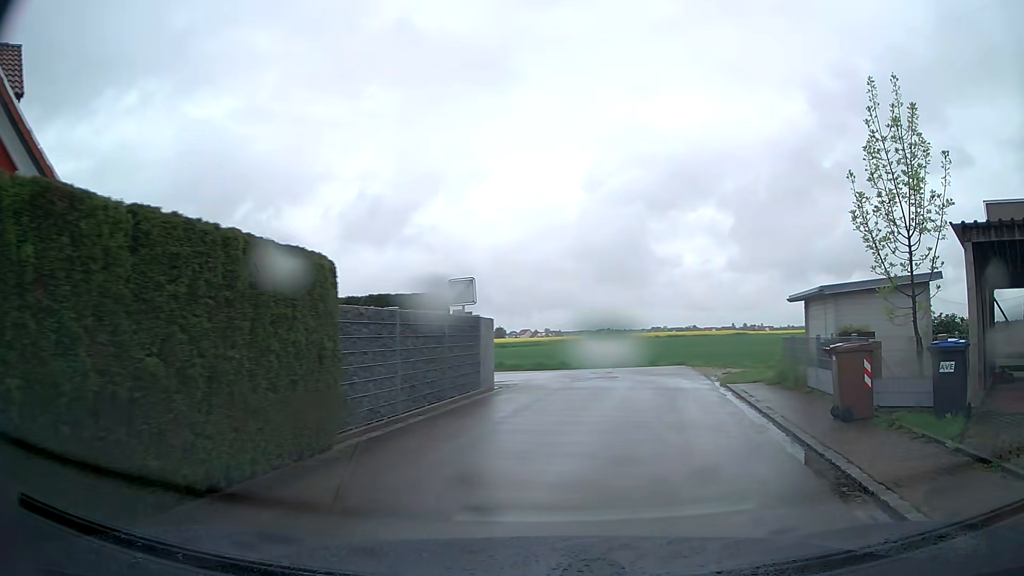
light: Day
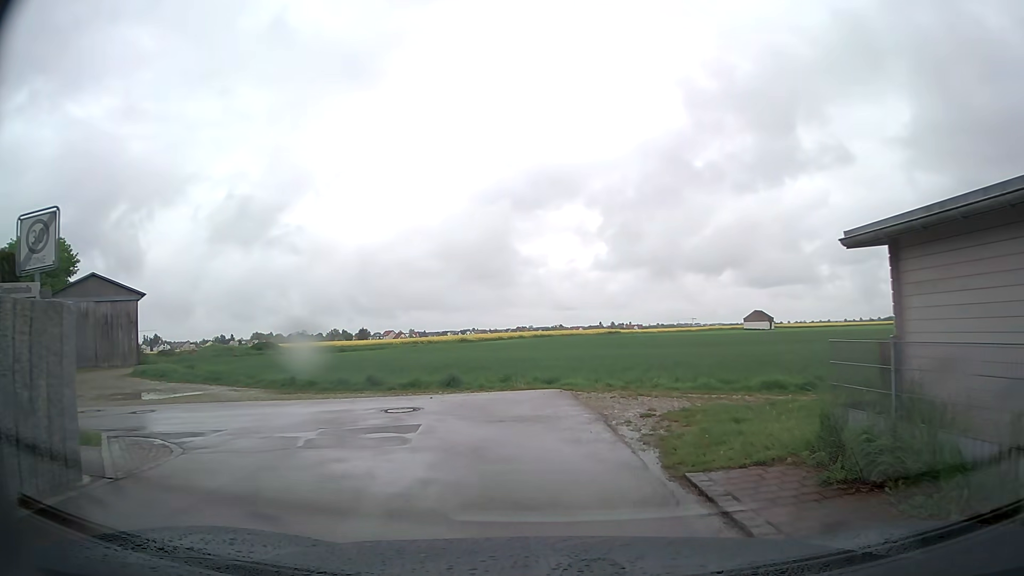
(+1.5, +11.0) m; +10°
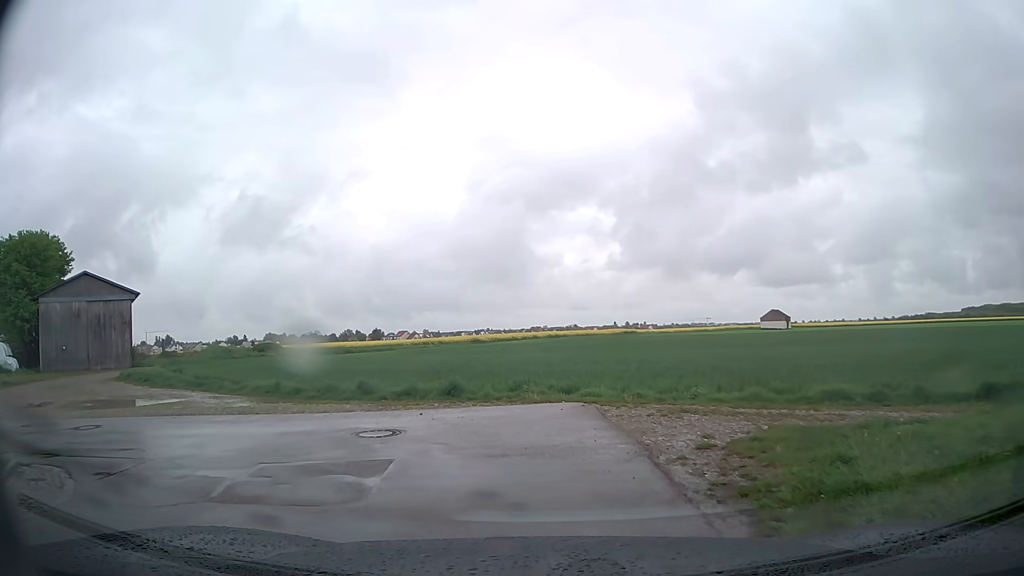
(0.0, +2.8) m; -1°
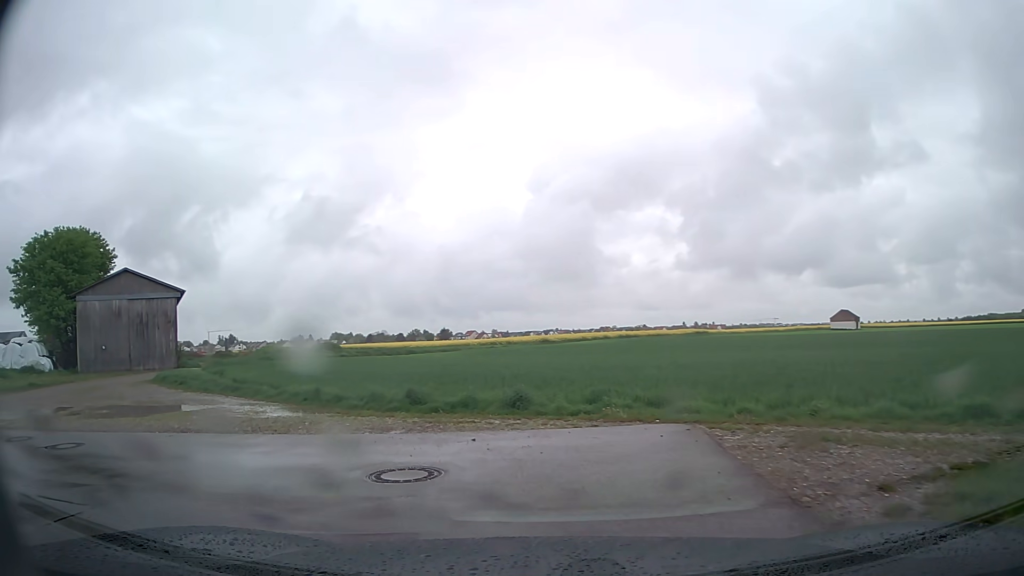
(-0.1, +2.8) m; -7°
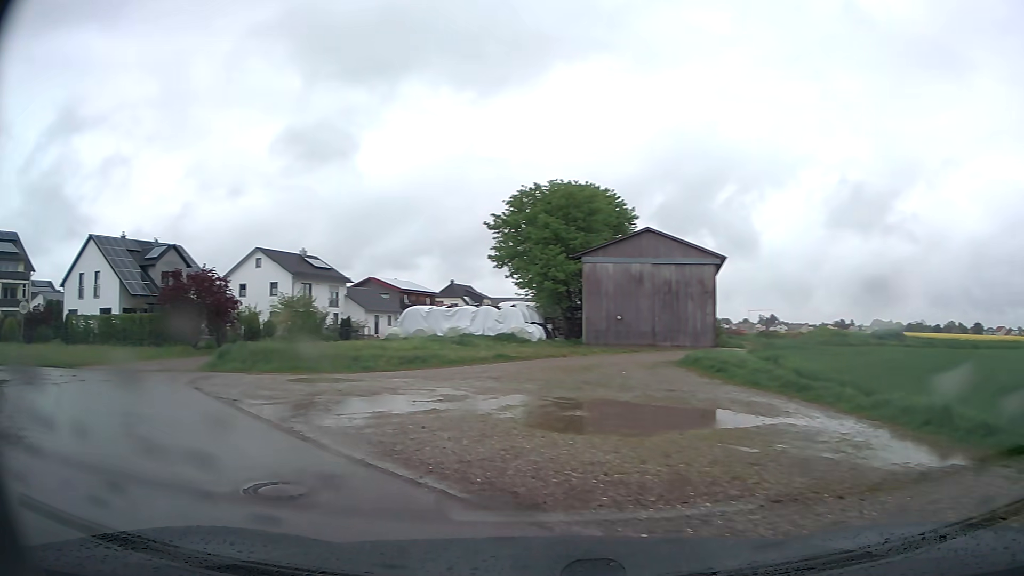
(-2.8, +7.6) m; -47°
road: residential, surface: asphalt
